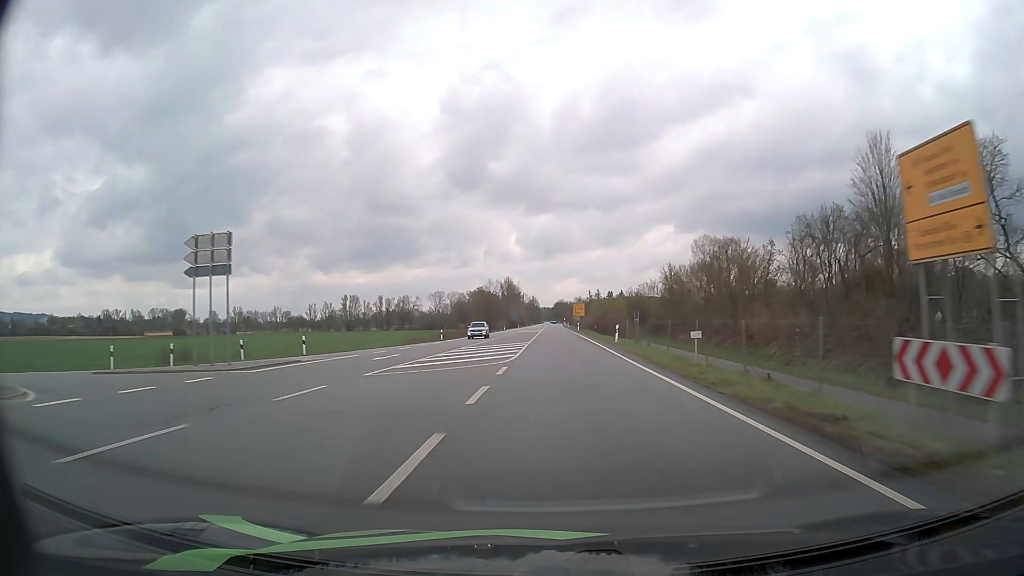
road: primary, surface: asphalt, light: Day
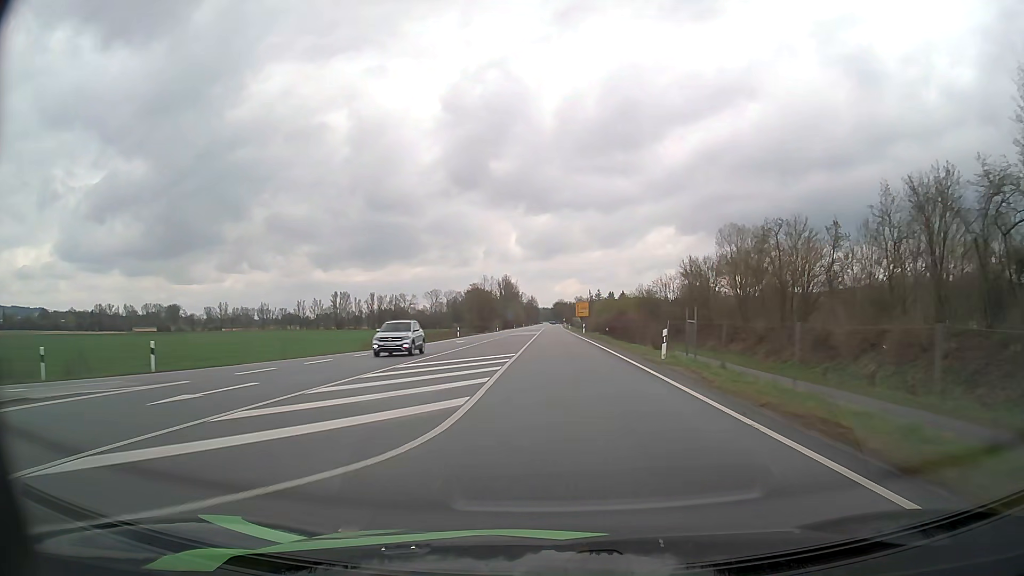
(0.0, +15.8) m; 0°
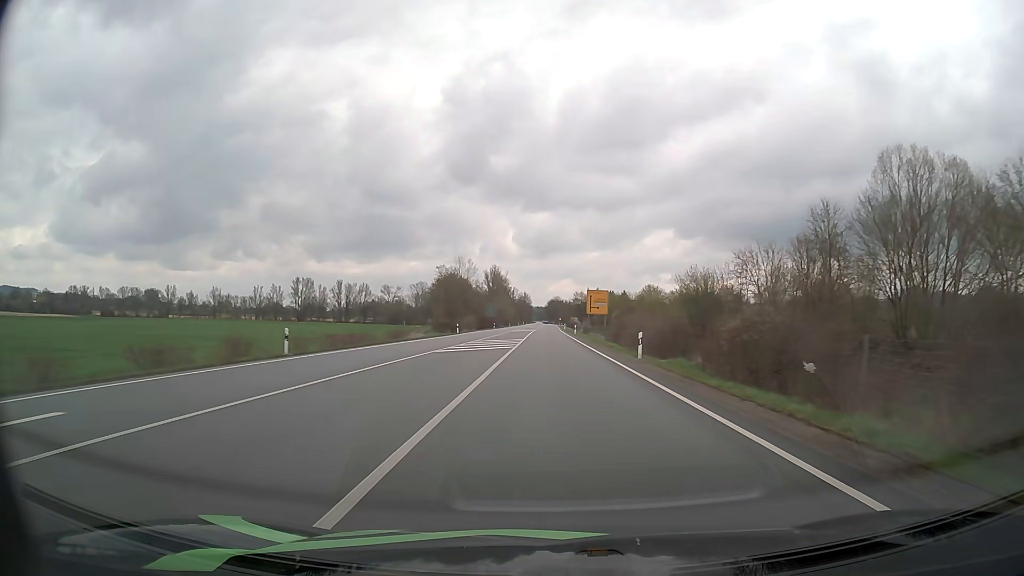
(+0.2, +47.4) m; +1°
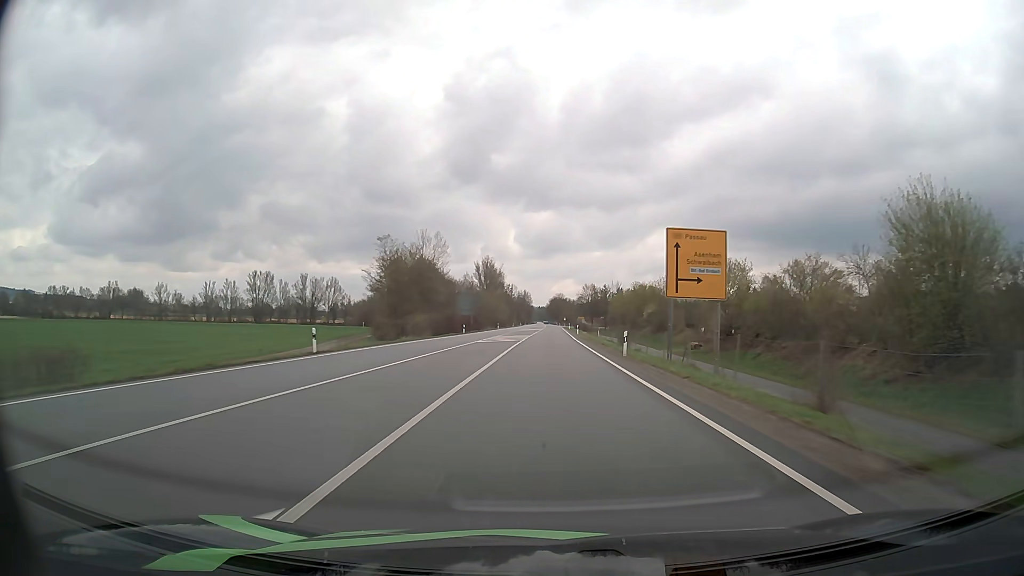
(0.0, +47.4) m; 0°
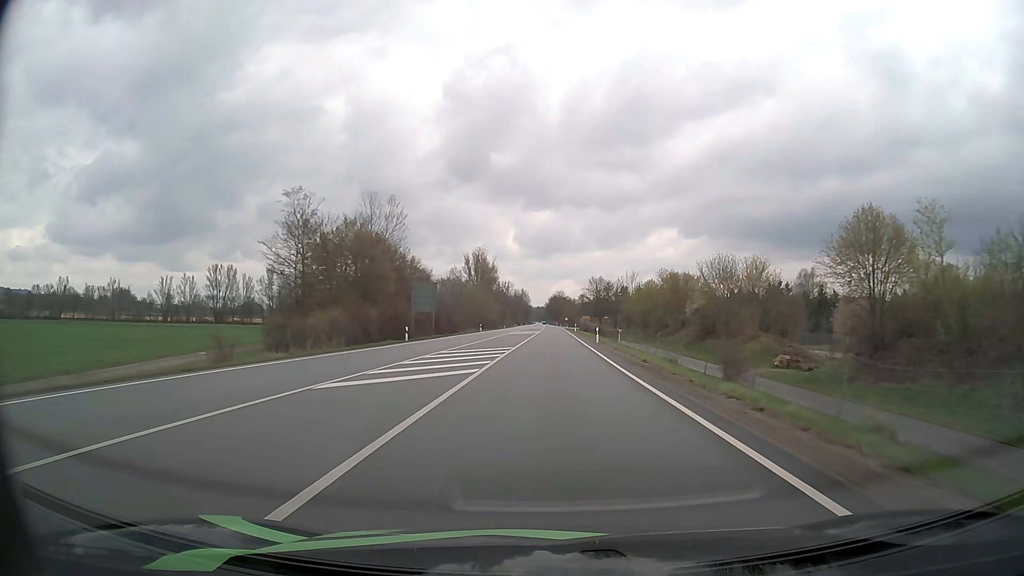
(0.0, +31.6) m; 0°
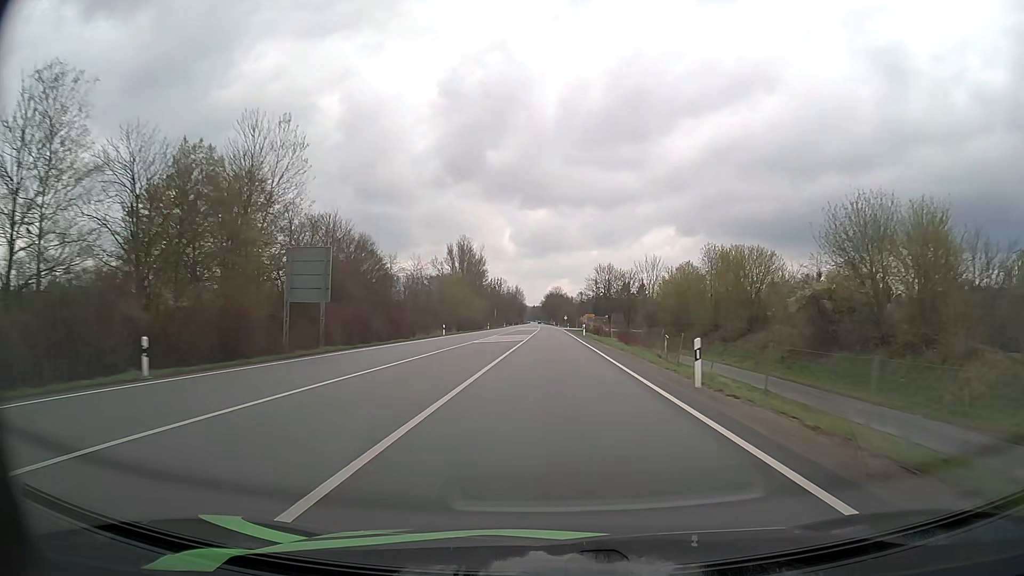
(+0.1, +31.6) m; 0°
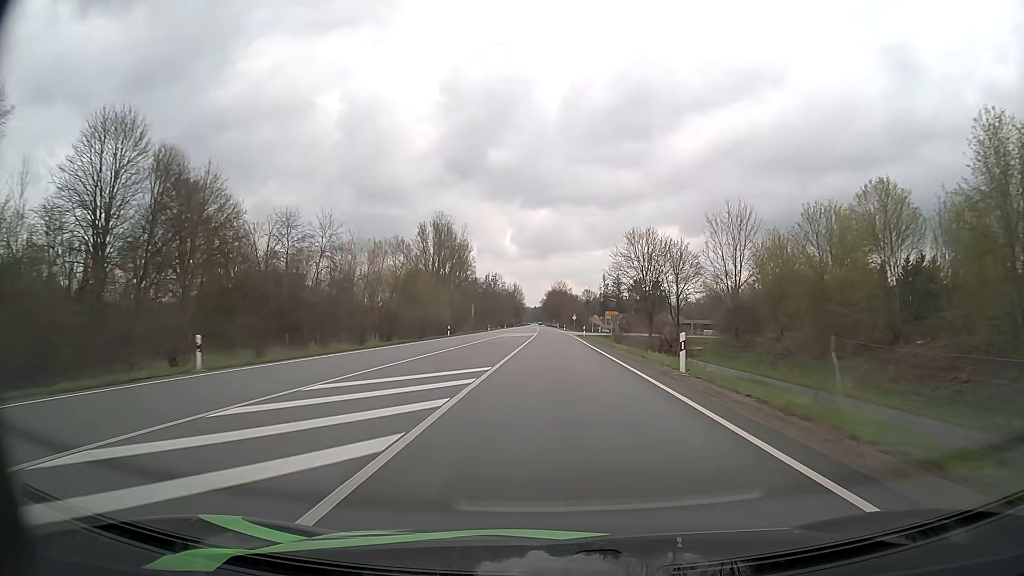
(+0.2, +47.4) m; 0°
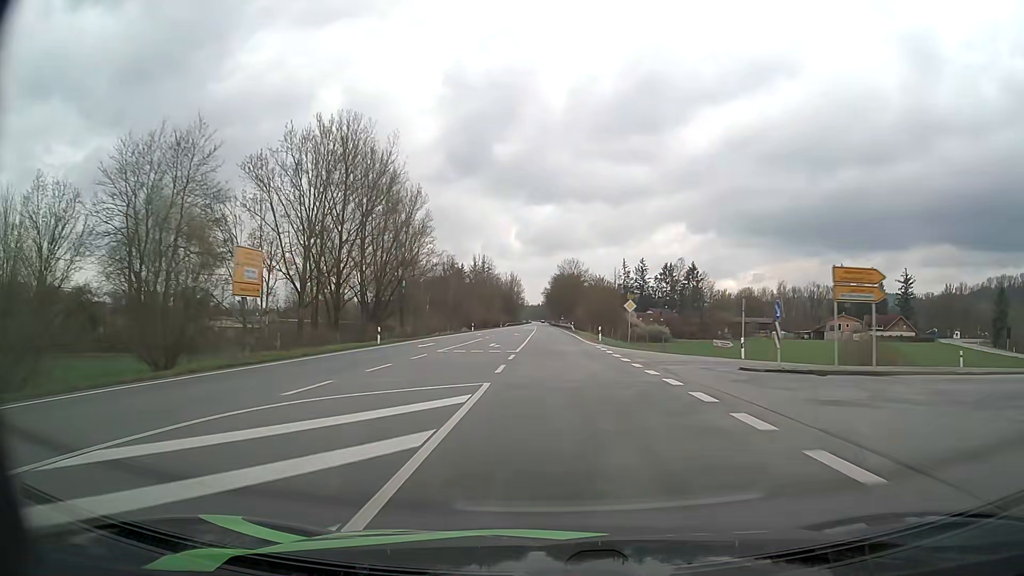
(-0.2, +79.0) m; 0°
(0, +10) (0, +20) (0, +30) (0, +40) (0, +50) (0, +60) (0, +70) (-1, +80) (-1, +90) (-1, +100) m
